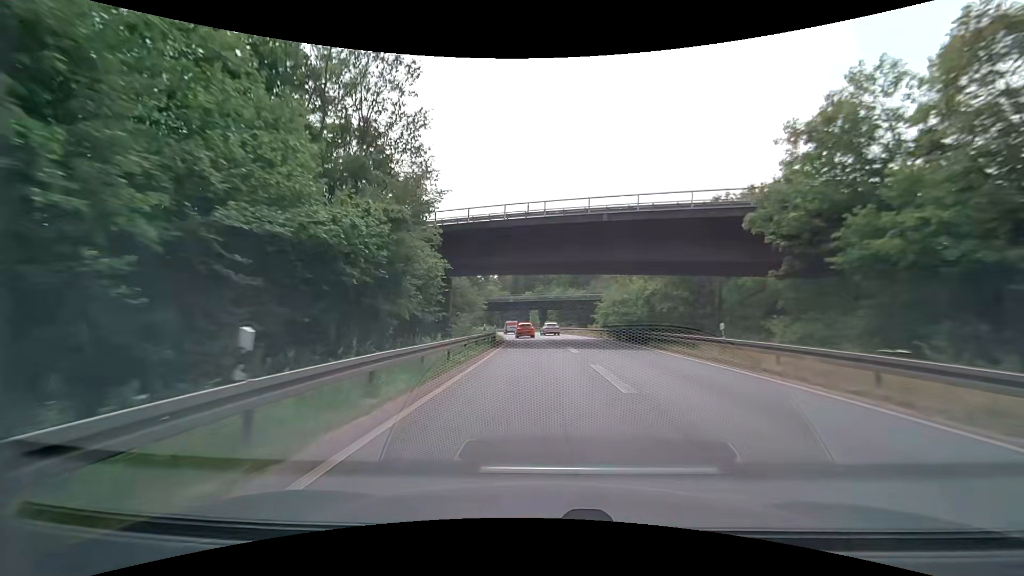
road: motorway_link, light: Day
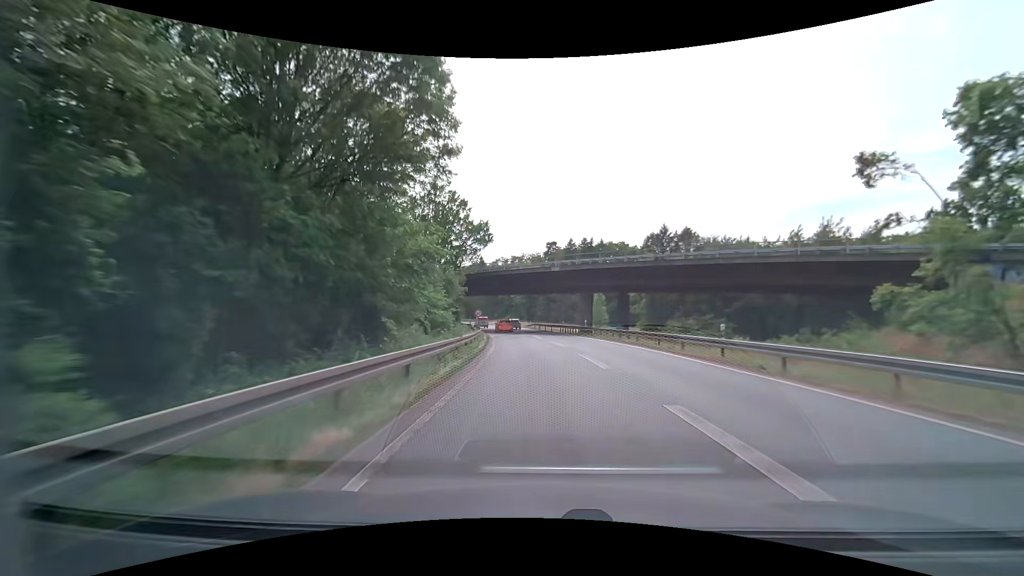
(-2.3, +55.1) m; -6°
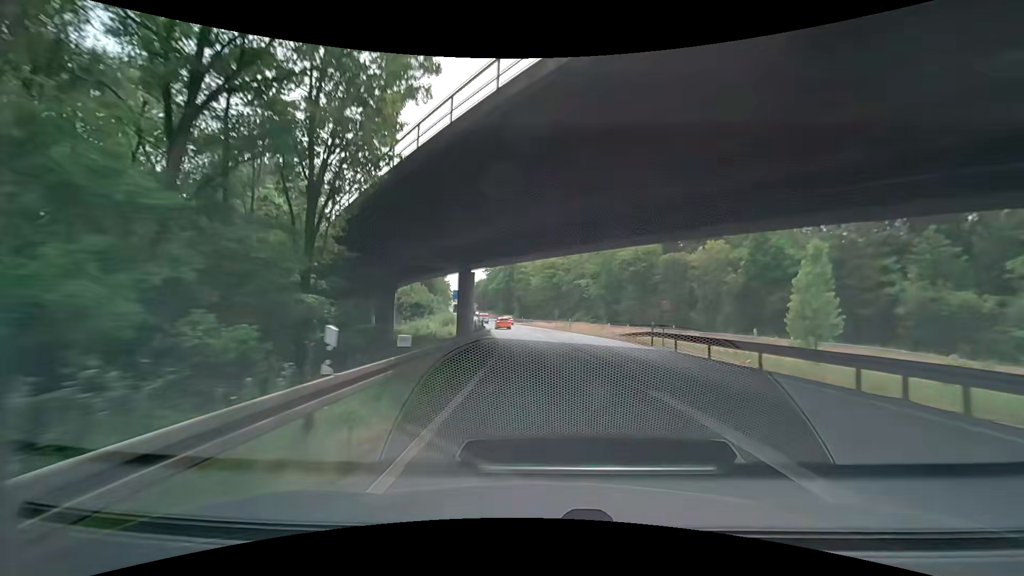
(-3.3, +45.6) m; -8°
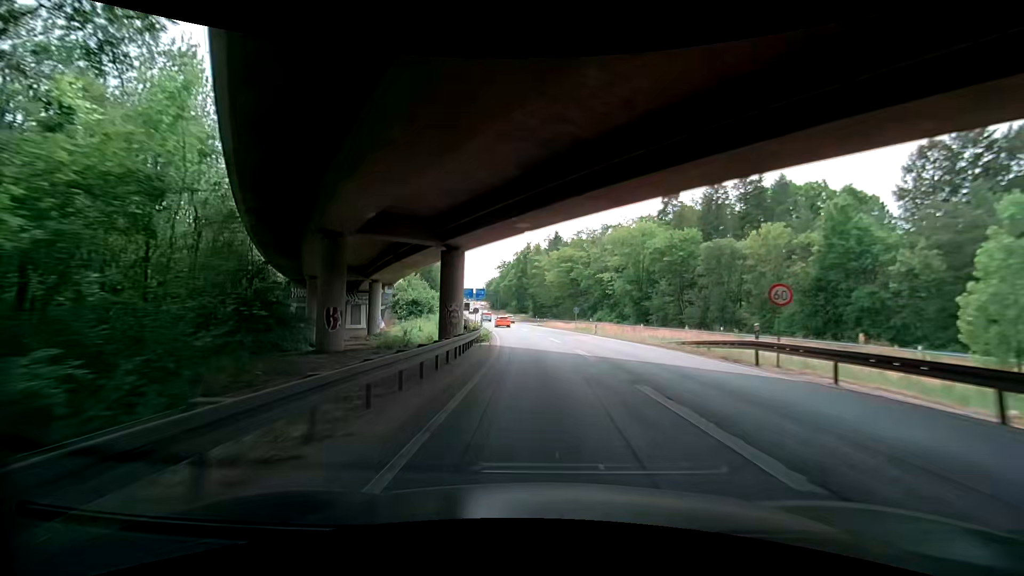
(-0.3, +11.5) m; -3°
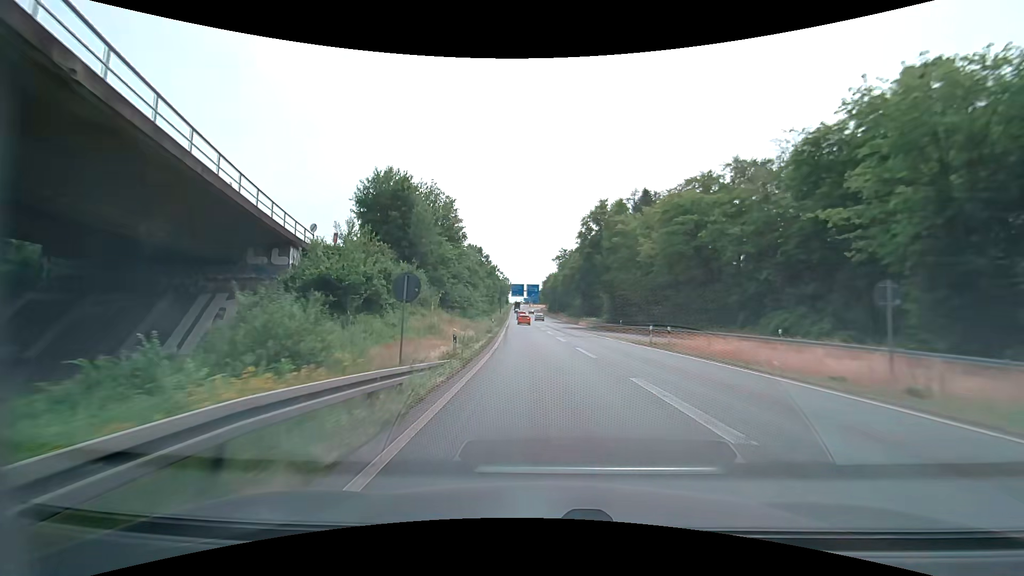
(-1.9, +46.0) m; -6°
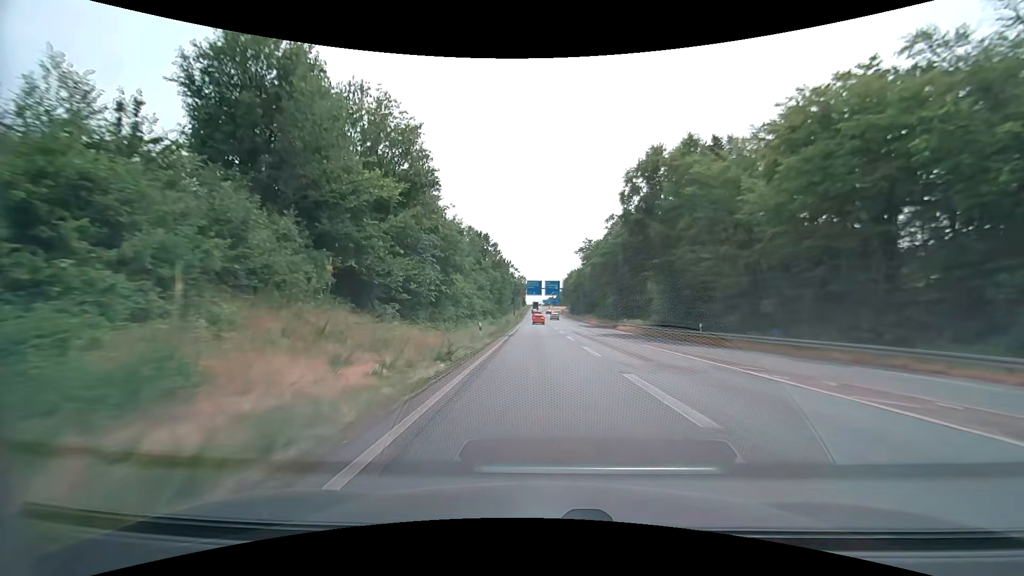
(-0.5, +23.2) m; -2°
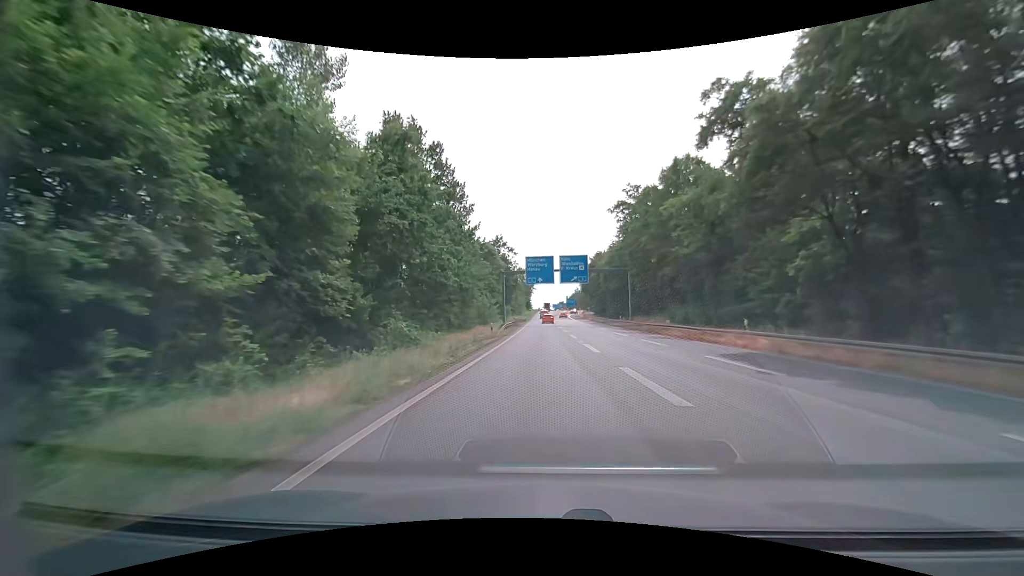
(-0.7, +58.4) m; -1°
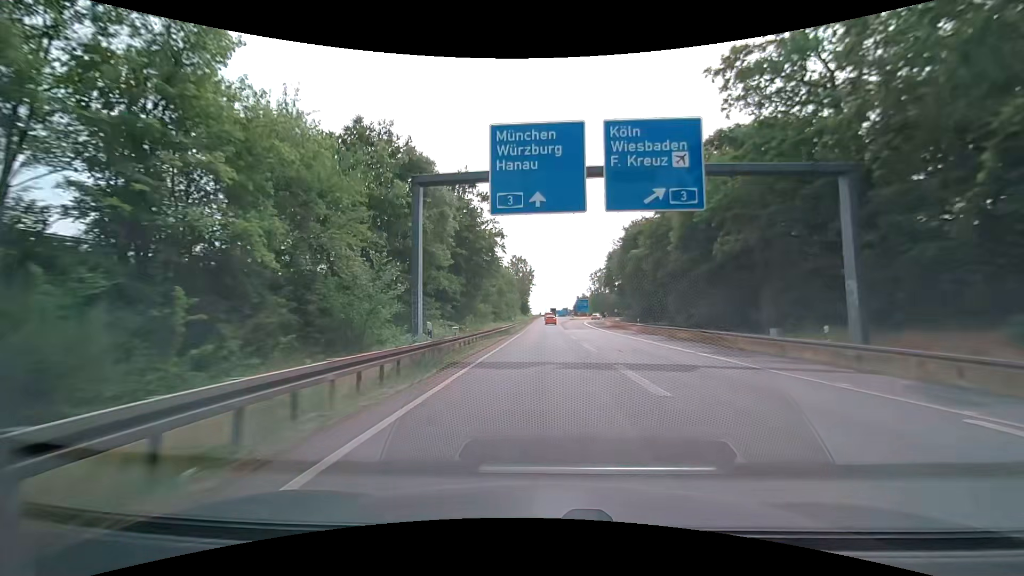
(-0.5, +46.9) m; -1°
(0, +10) (0, +20) (0, +30) (0, +40) (0, +50) (0, +60) (0, +70) (+1, +80) (+1, +90) (+1, +100) m
